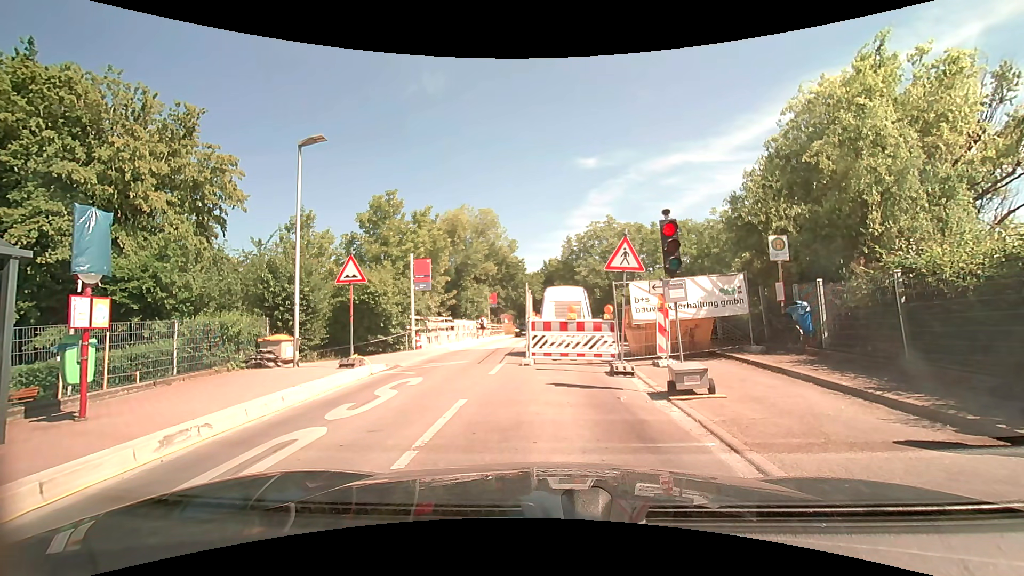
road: unclassified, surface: asphalt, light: Day
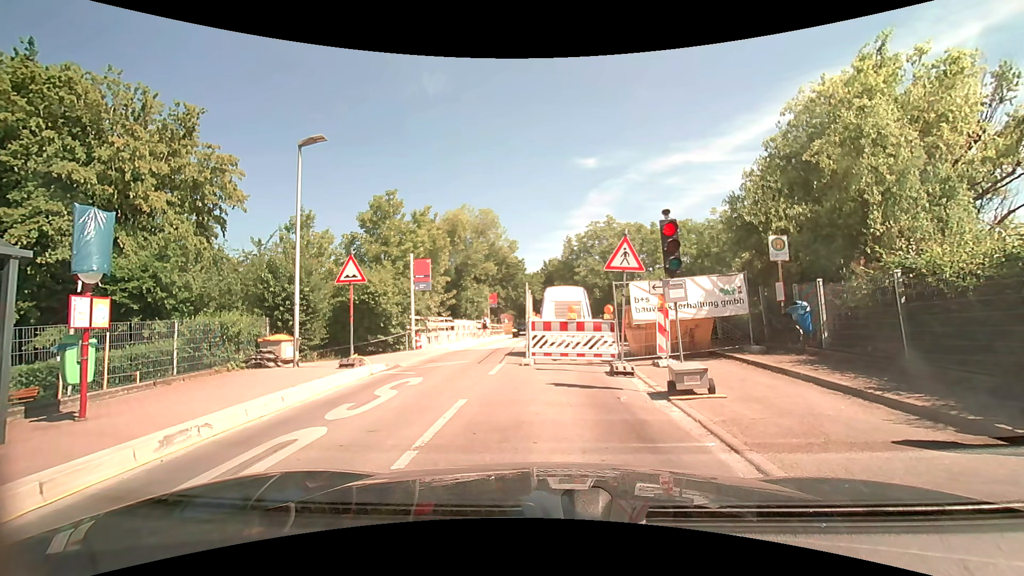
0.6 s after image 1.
(0.0, 0.0) m; 0°
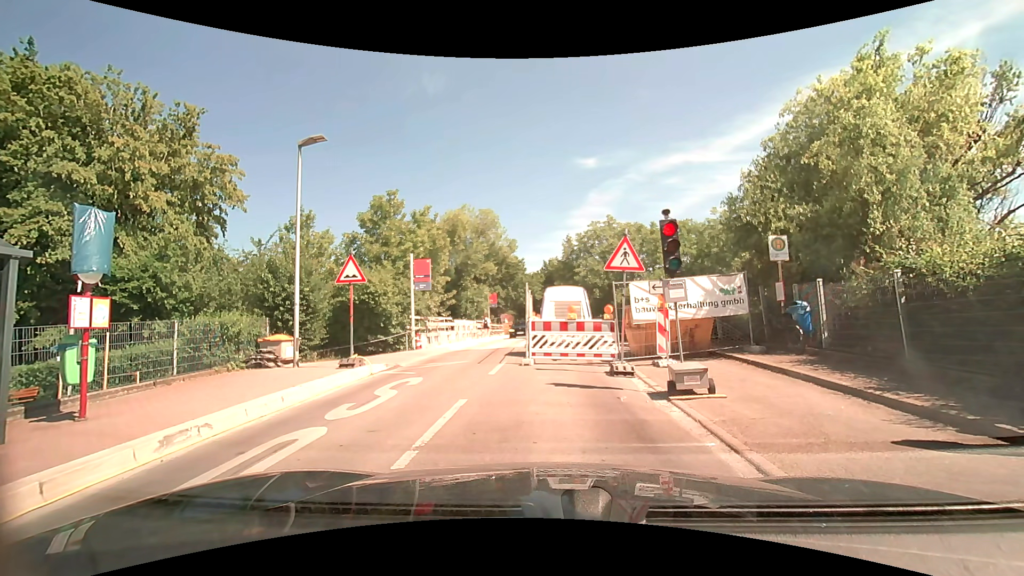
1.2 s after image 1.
(0.0, 0.0) m; 0°
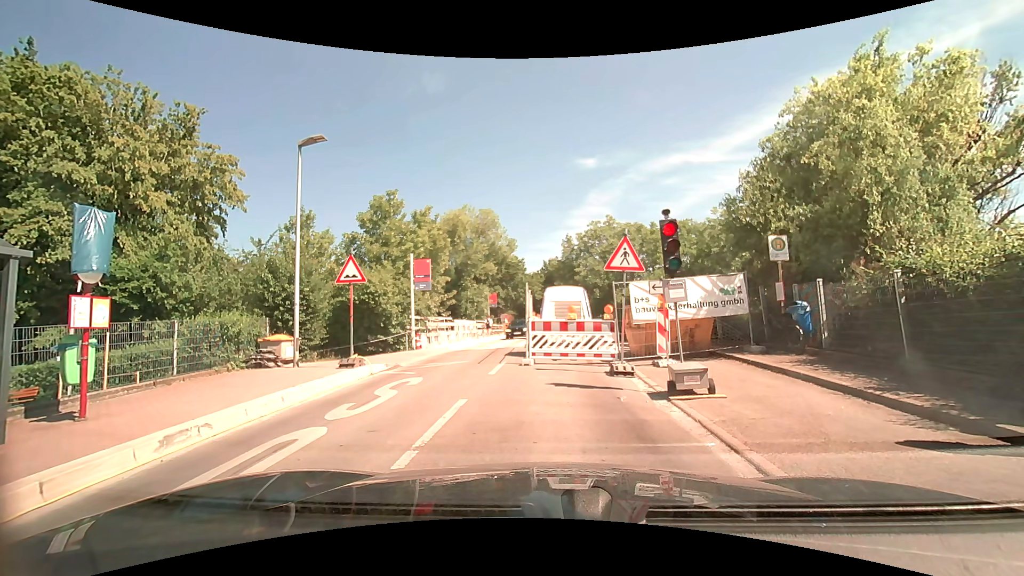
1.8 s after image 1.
(0.0, 0.0) m; 0°
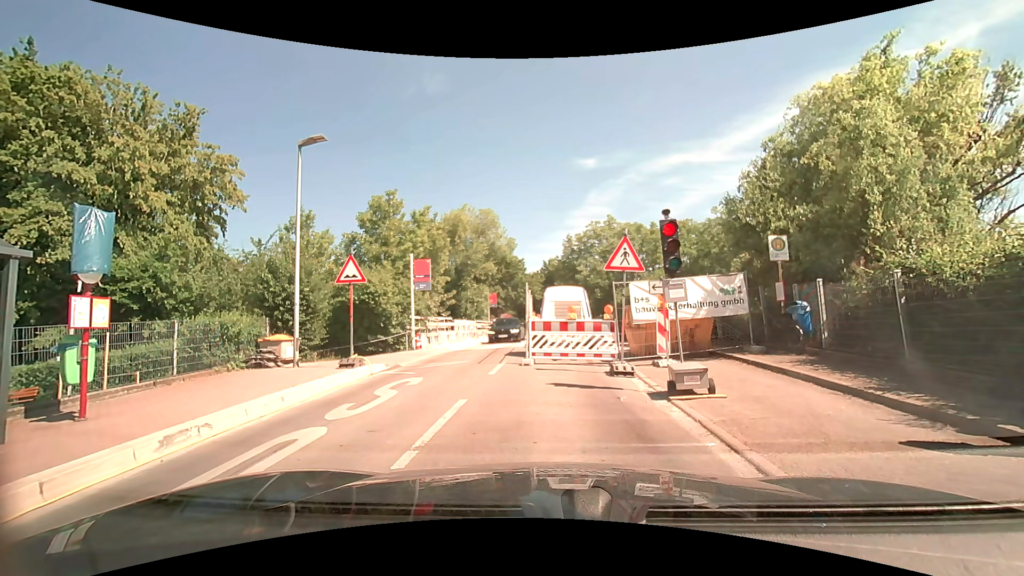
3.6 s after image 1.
(0.0, 0.0) m; 0°
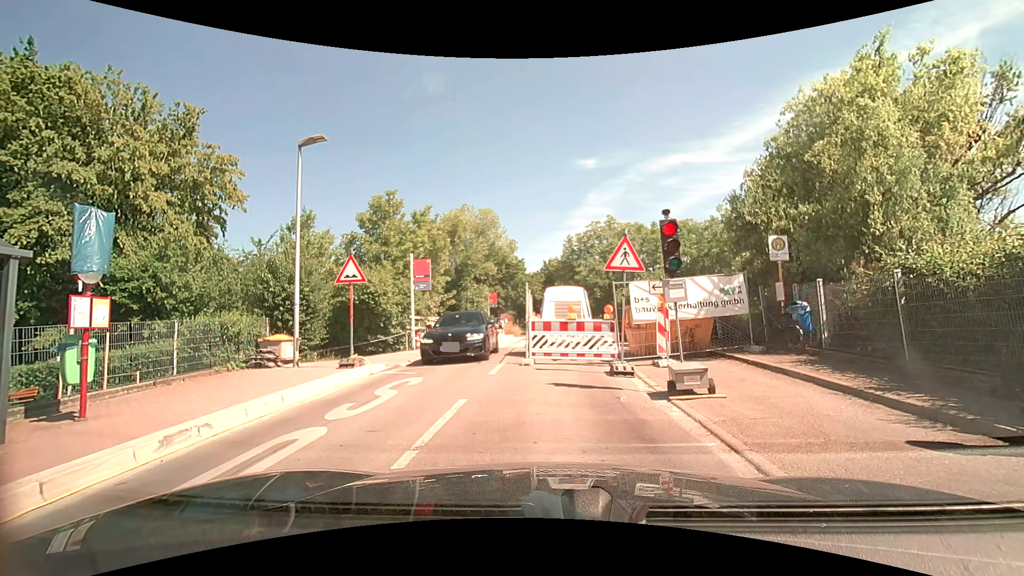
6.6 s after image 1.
(0.0, 0.0) m; 0°
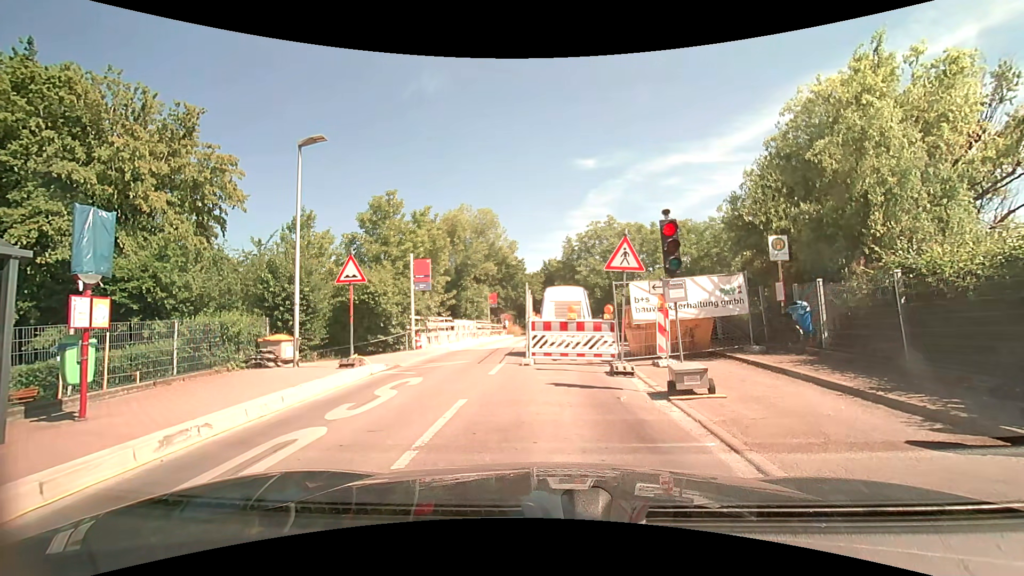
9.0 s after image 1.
(0.0, 0.0) m; 0°
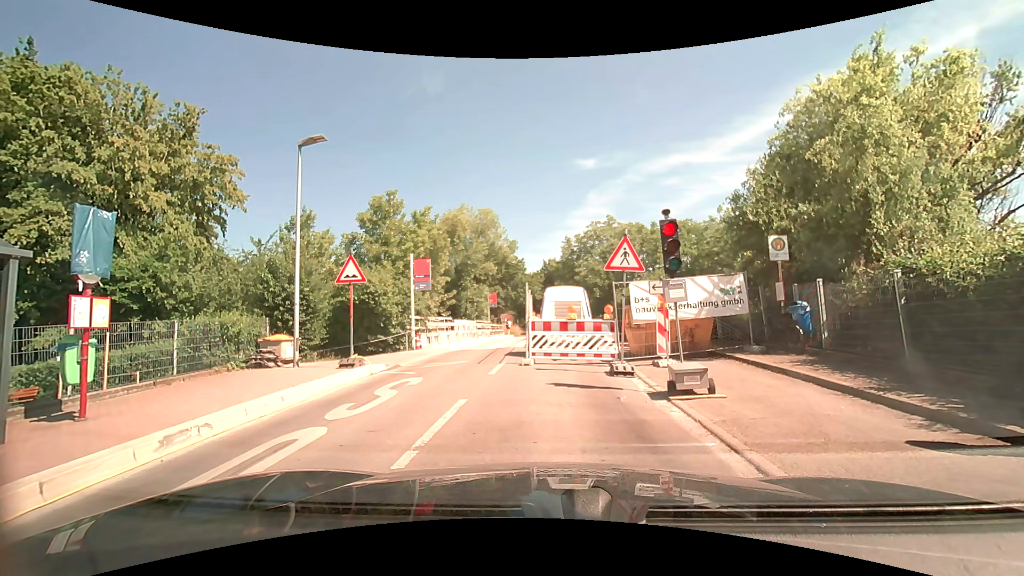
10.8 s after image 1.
(0.0, 0.0) m; 0°
